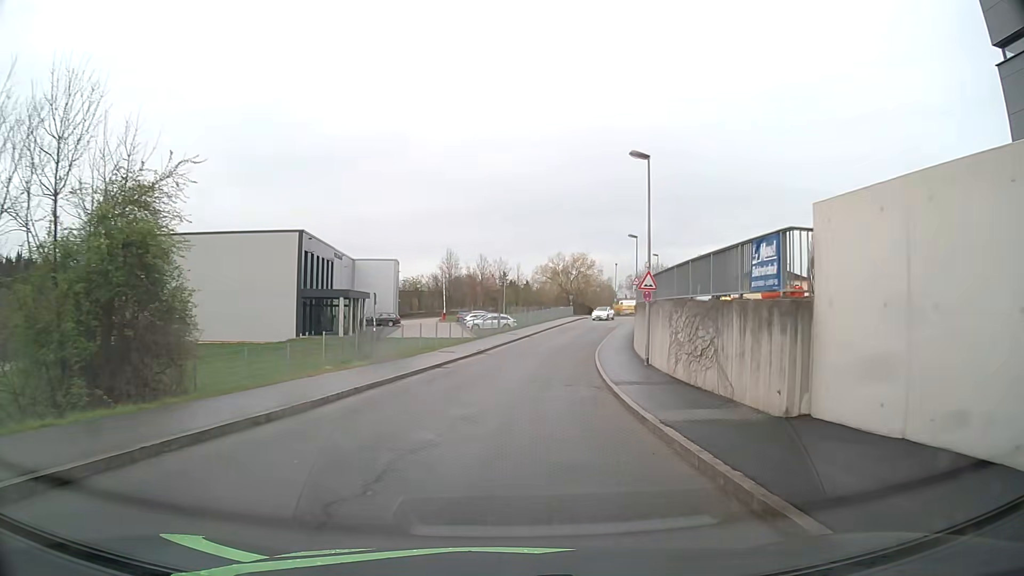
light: Day
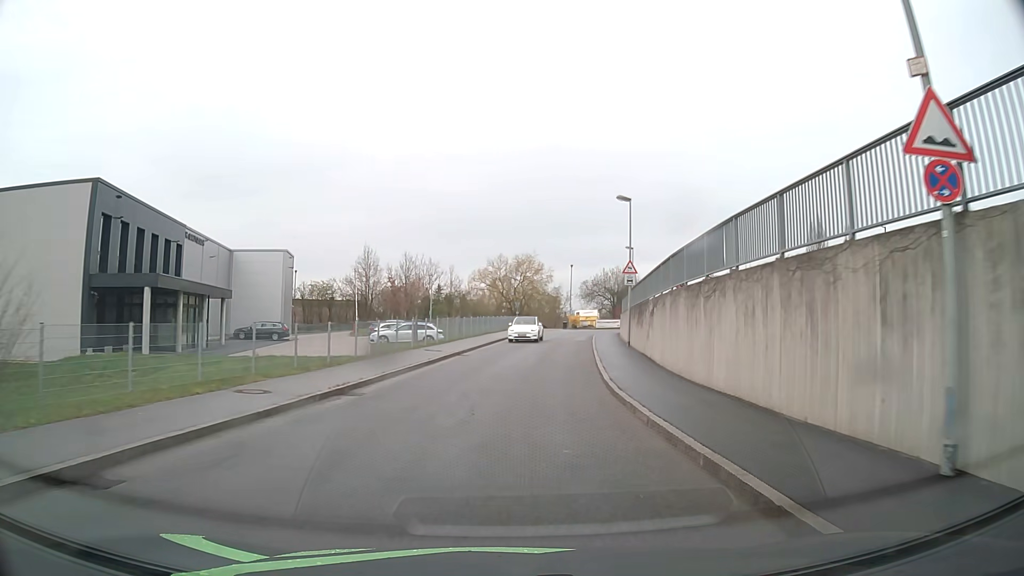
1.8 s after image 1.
(+0.9, +20.4) m; +5°
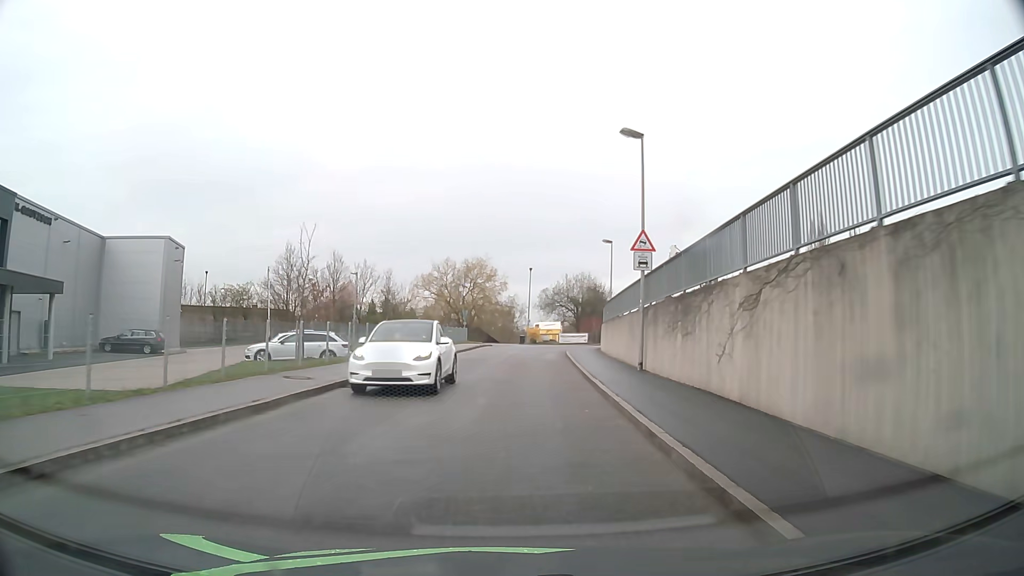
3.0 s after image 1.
(+0.5, +14.1) m; +4°
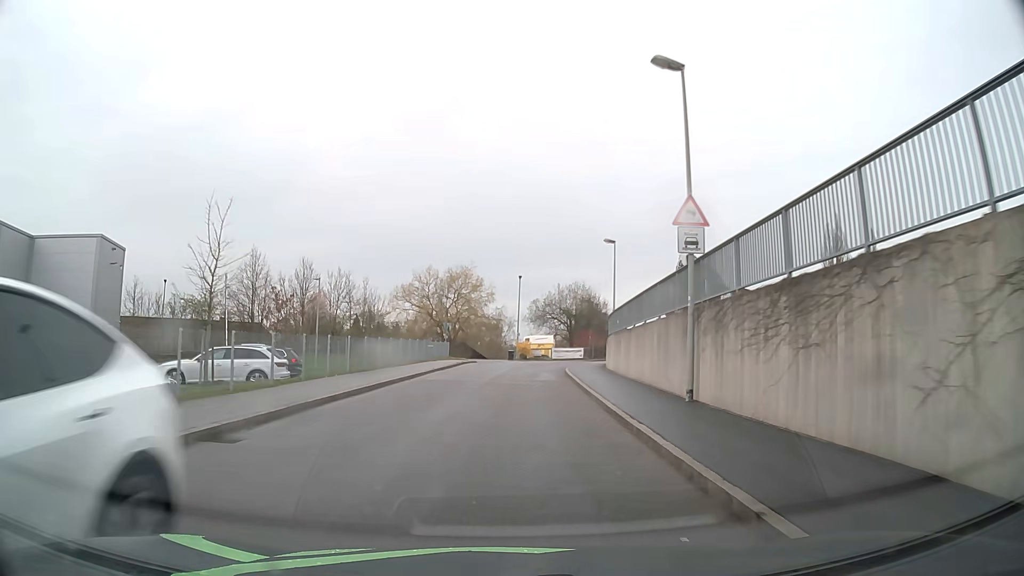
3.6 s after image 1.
(+0.1, +7.2) m; +1°
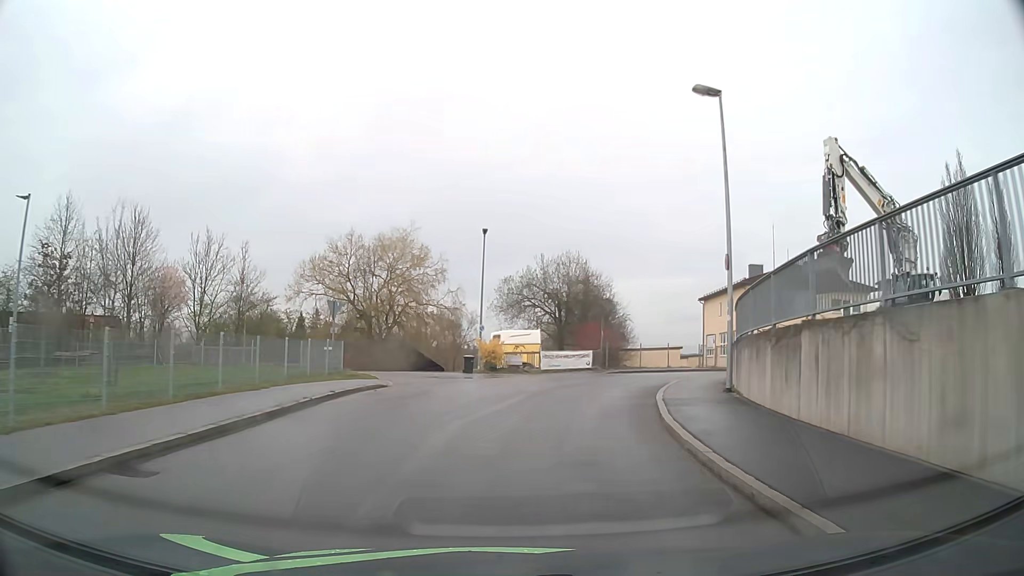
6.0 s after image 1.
(+0.4, +27.6) m; +3°
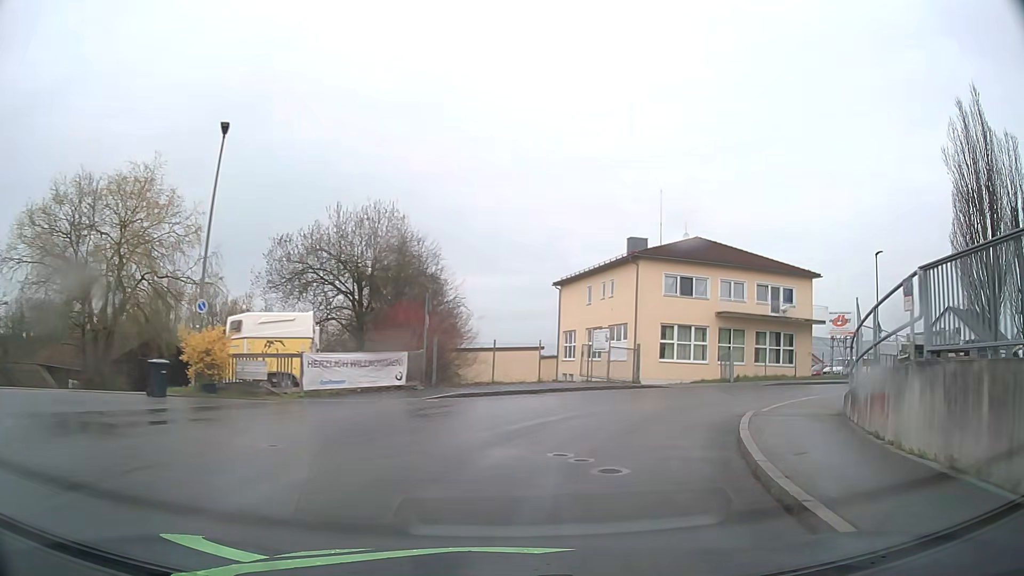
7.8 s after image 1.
(+1.8, +18.7) m; +14°
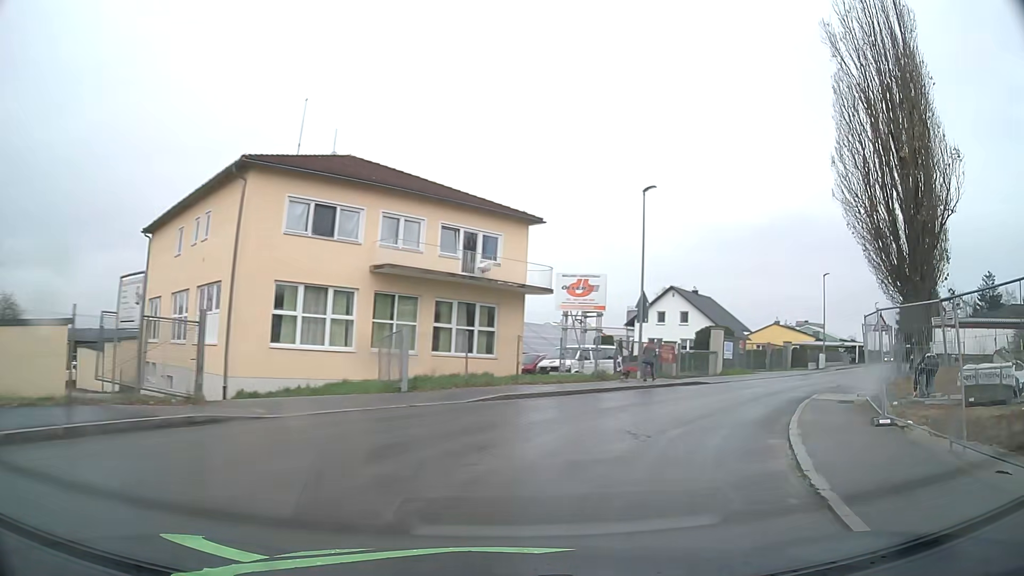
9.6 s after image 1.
(+4.1, +16.6) m; +30°
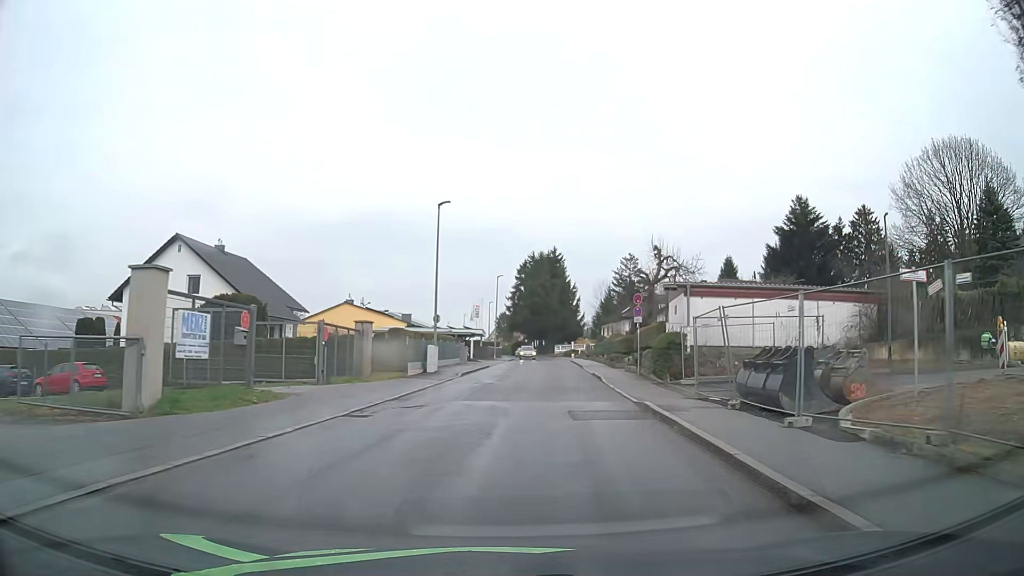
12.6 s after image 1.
(+11.0, +25.7) m; +37°
(0, +10) (+1, +20) (+2, +30) (+3, +40) (+4, +50) (+5, +60) (+6, +70) (+6, +80) (+6, +90) (+6, +100) m
